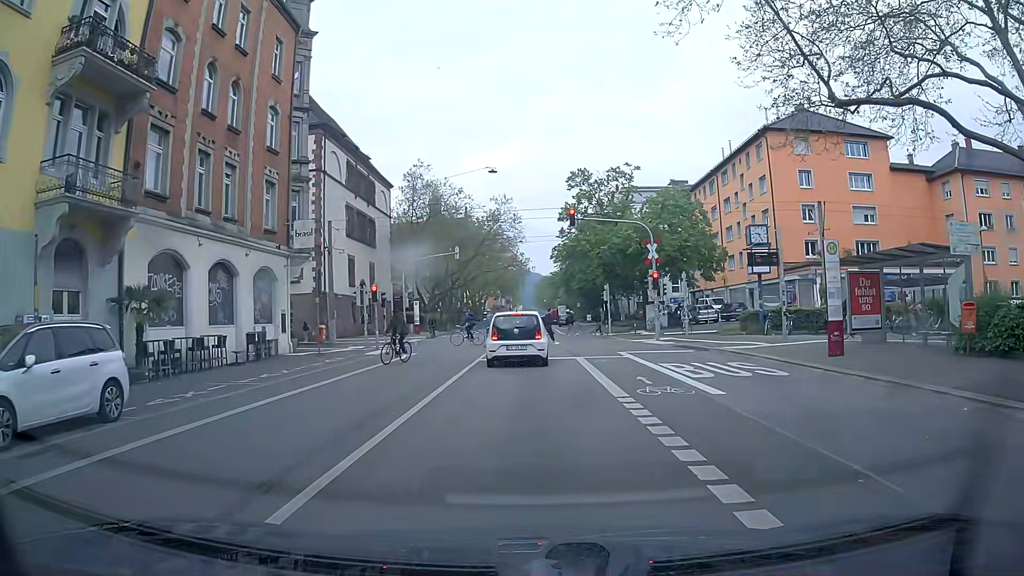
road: secondary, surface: asphalt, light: Day
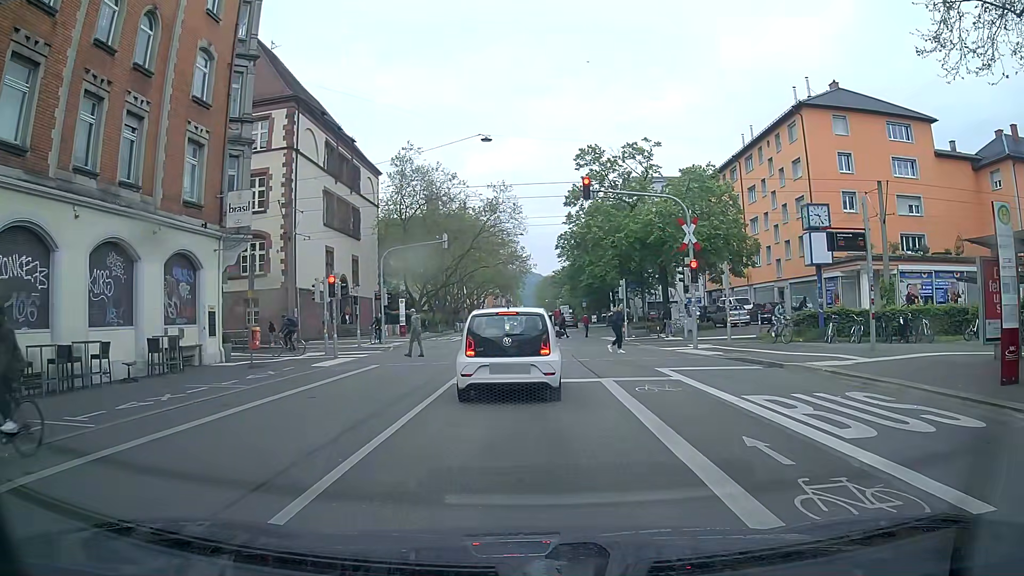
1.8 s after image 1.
(-0.1, +7.1) m; 0°
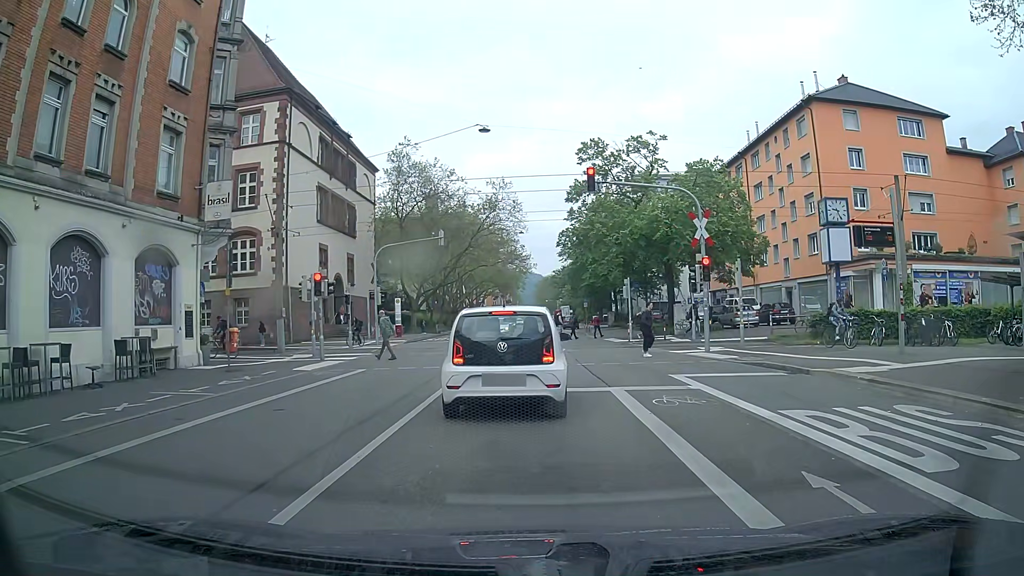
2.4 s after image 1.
(0.0, +1.7) m; 0°
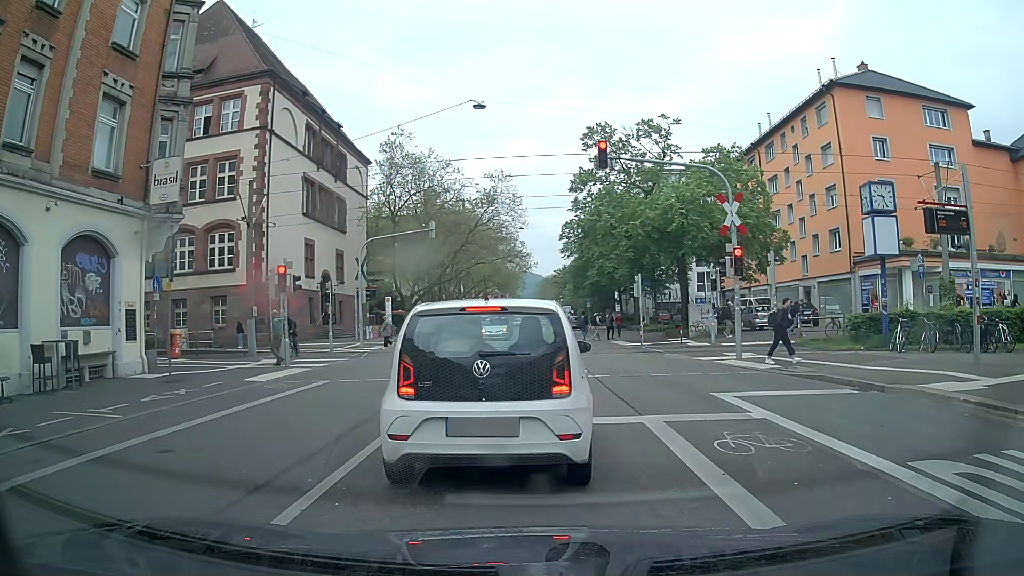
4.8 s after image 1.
(-0.1, +3.4) m; -1°
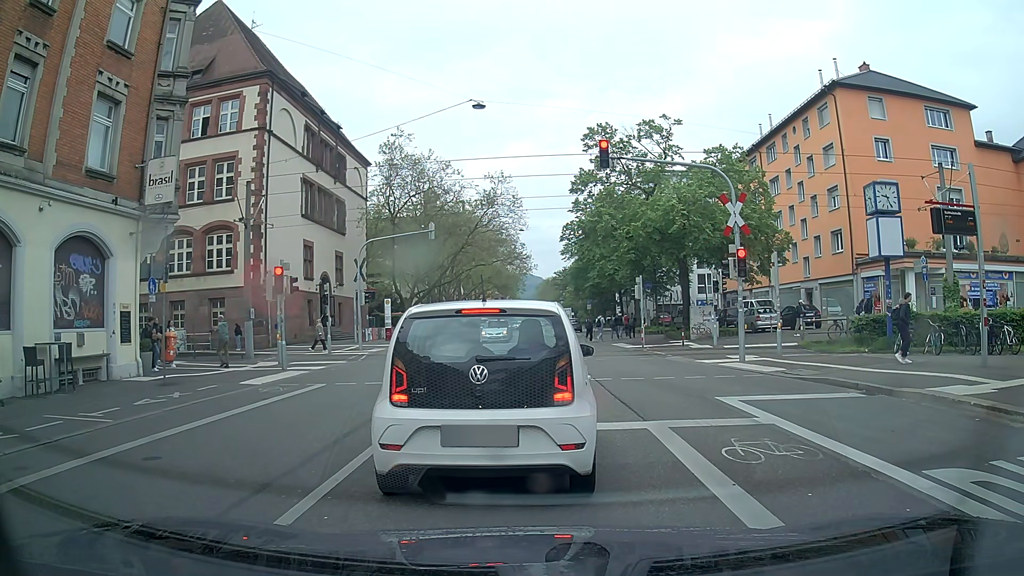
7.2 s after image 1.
(0.0, +0.4) m; 0°
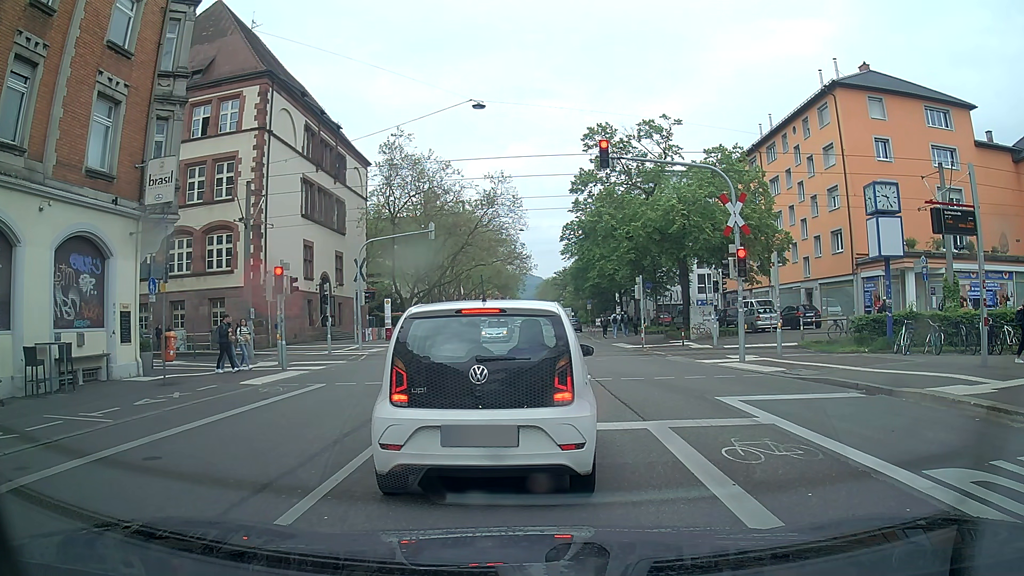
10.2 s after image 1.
(0.0, 0.0) m; 0°
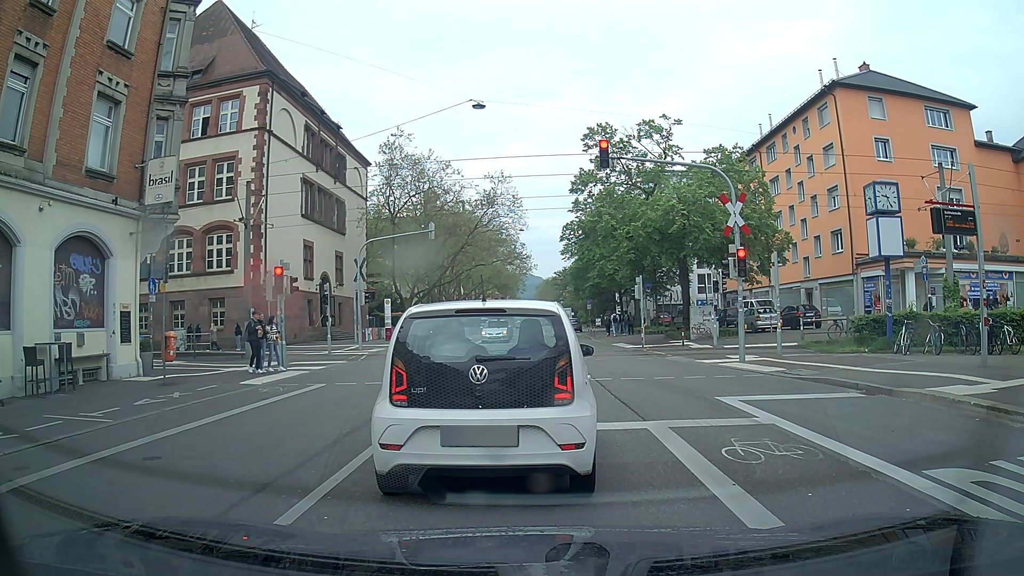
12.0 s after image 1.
(0.0, 0.0) m; 0°
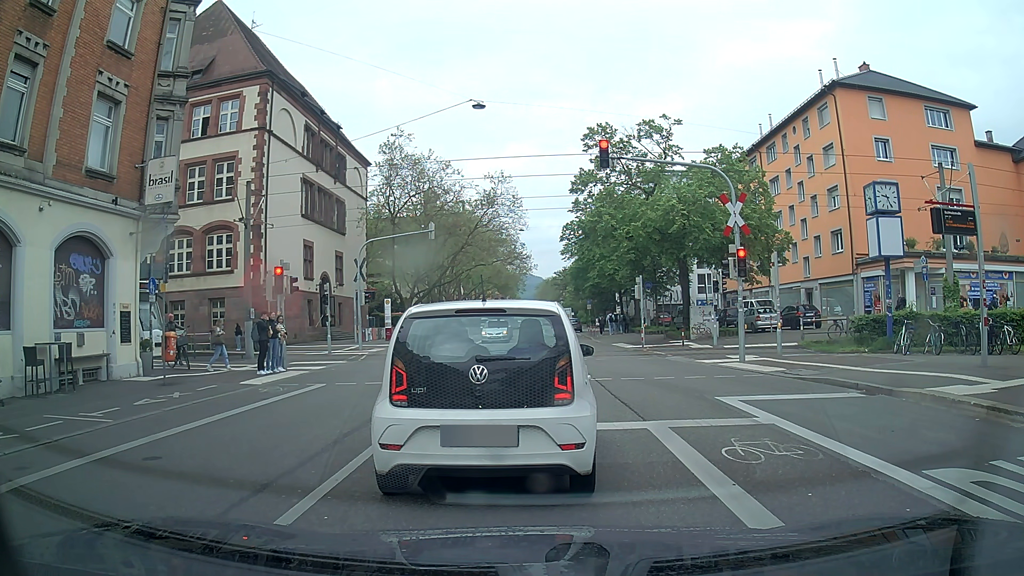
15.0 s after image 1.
(0.0, 0.0) m; 0°
